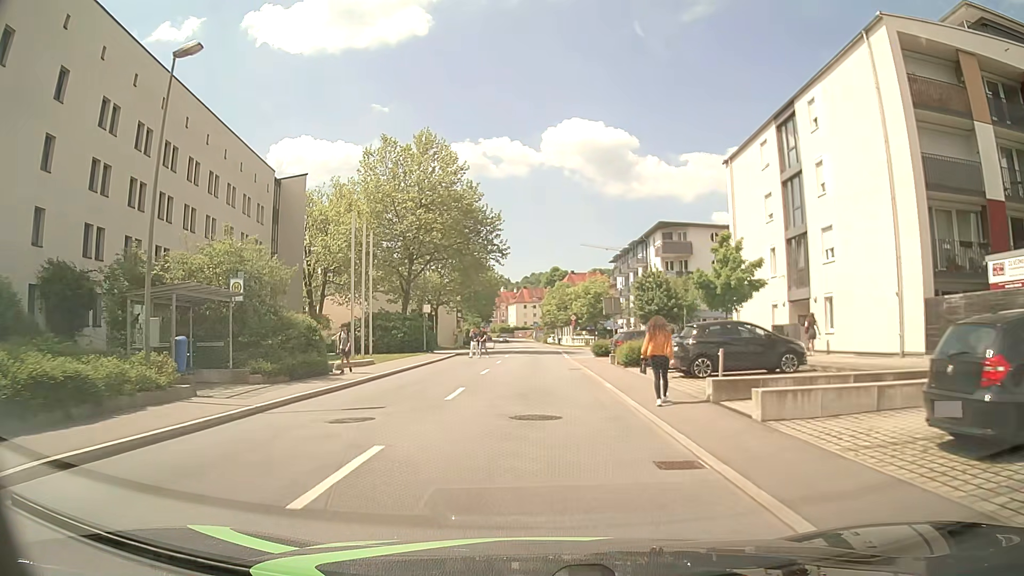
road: tertiary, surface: asphalt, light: Day
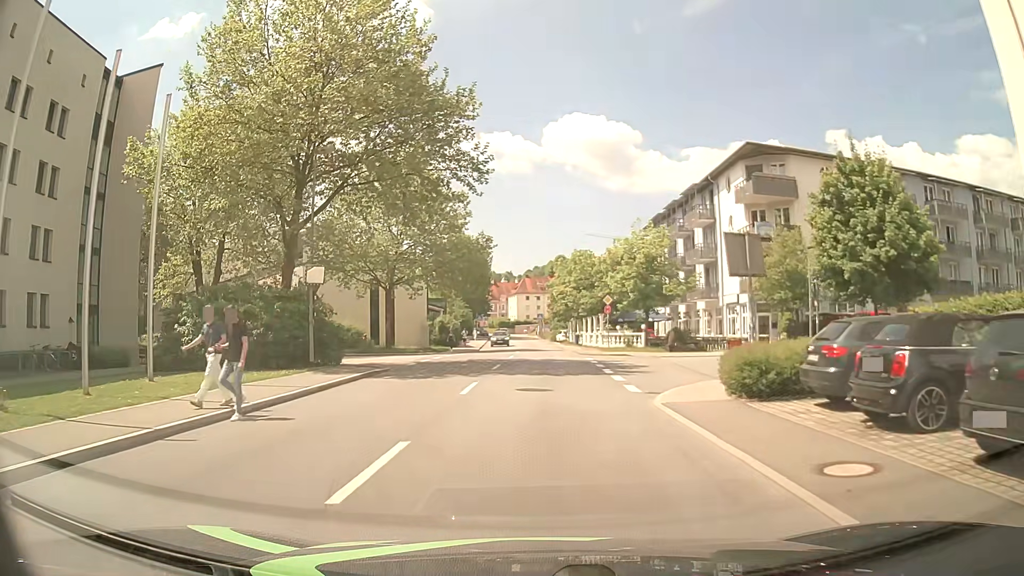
(-0.4, +26.7) m; -2°
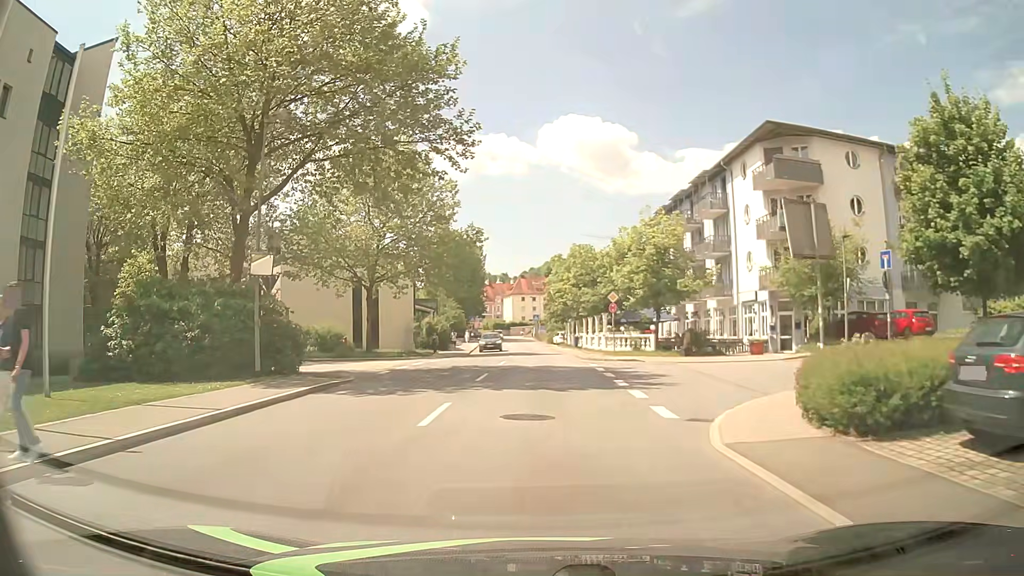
(+0.1, +4.5) m; +2°
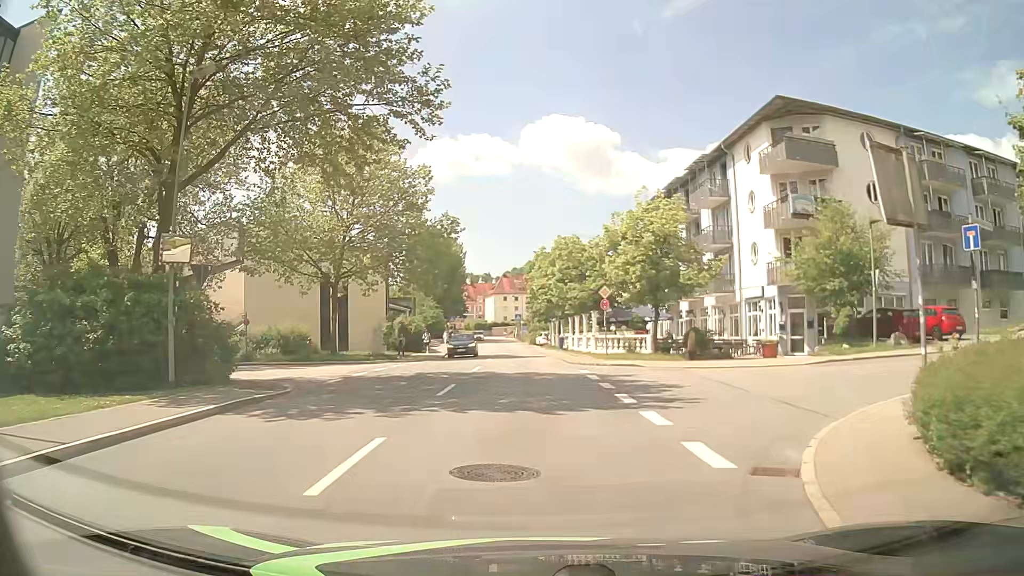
(0.0, +4.1) m; +1°
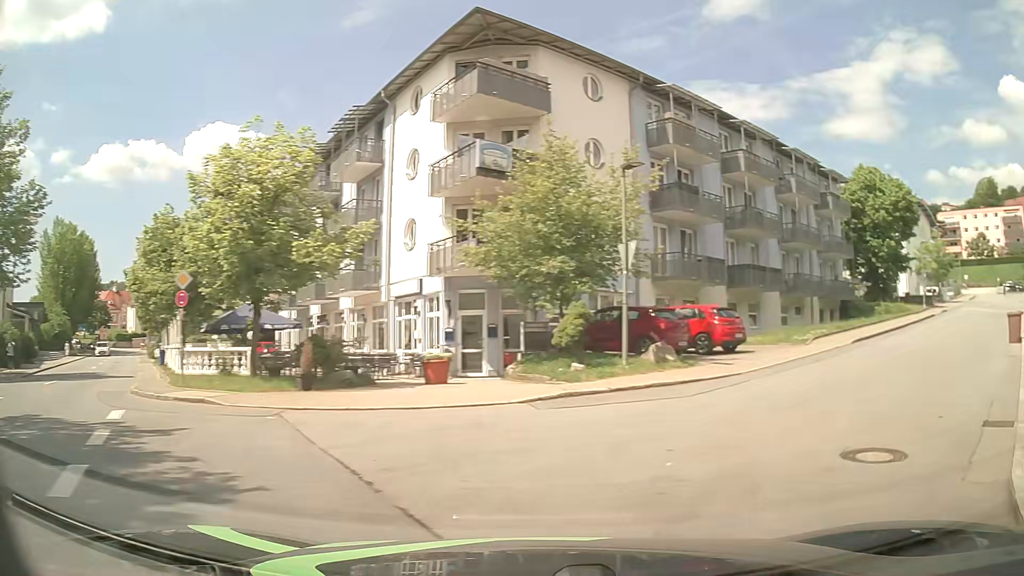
(+2.0, +10.2) m; +29°
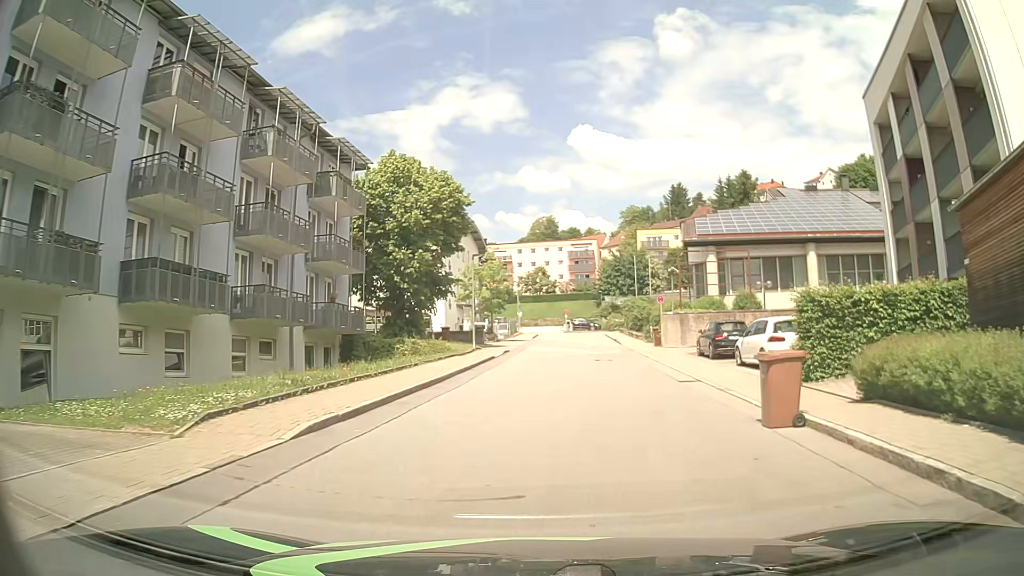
(+6.9, +13.9) m; +40°
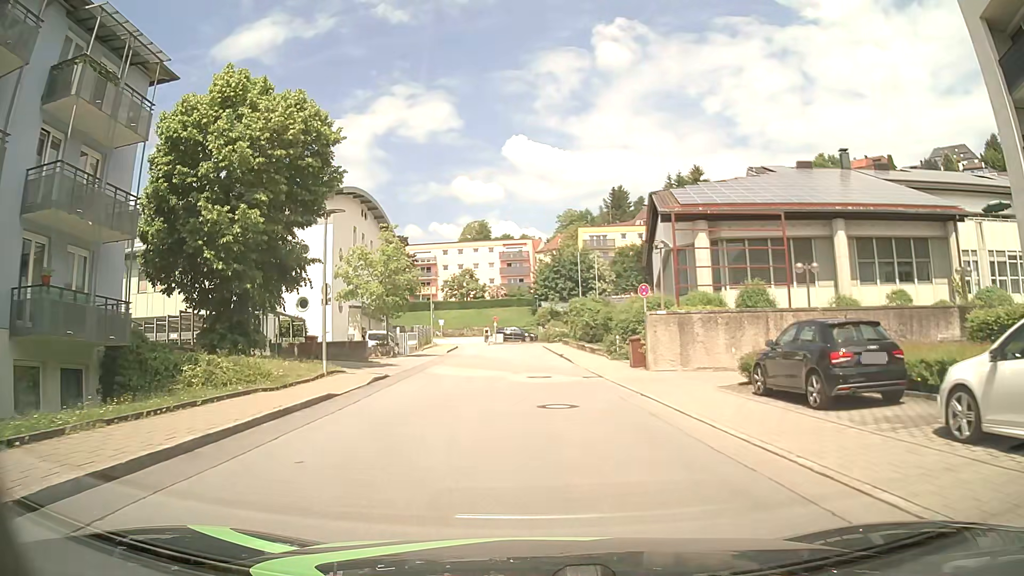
(+1.3, +14.9) m; +7°
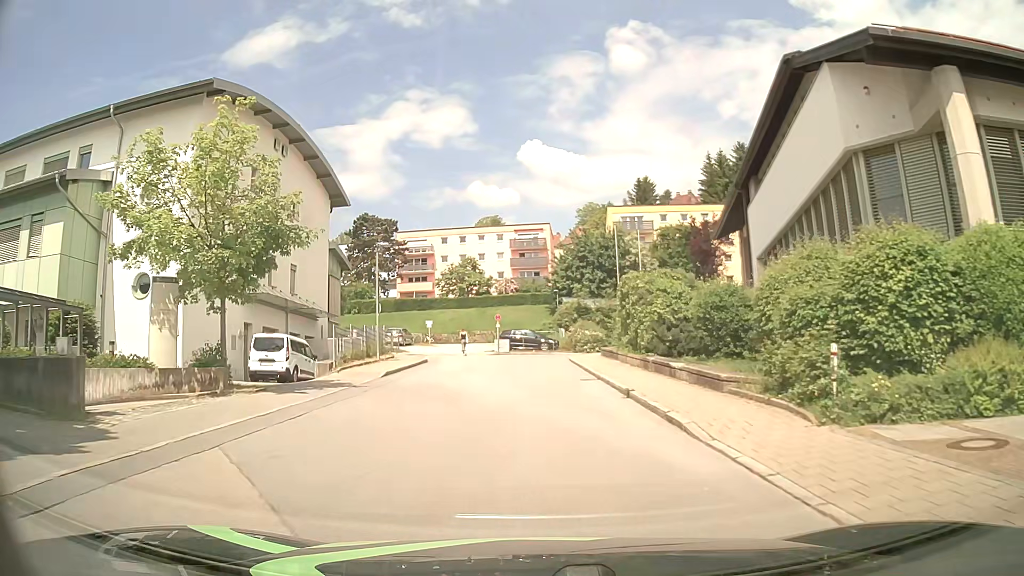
(-0.1, +21.0) m; -1°
